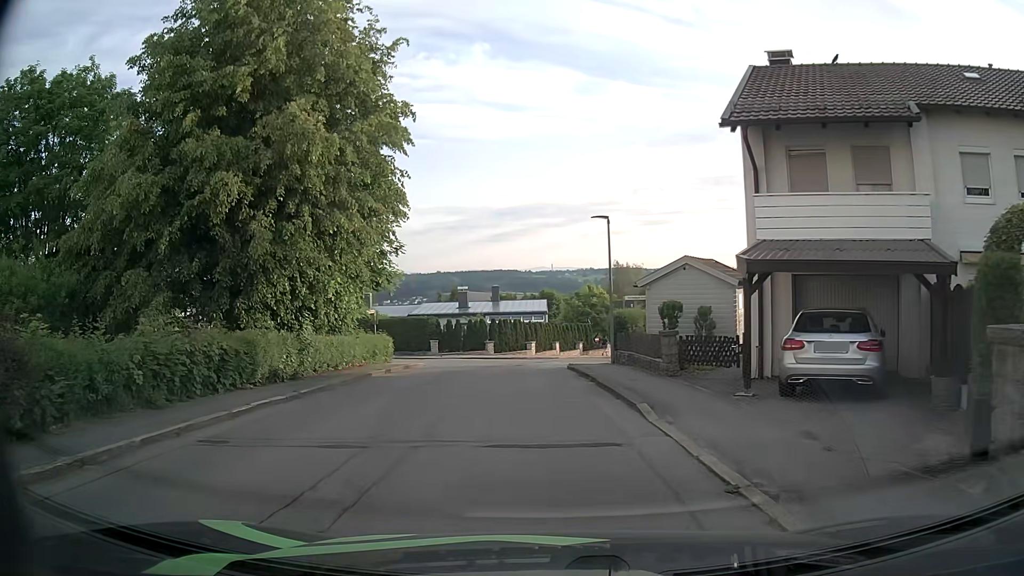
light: Day
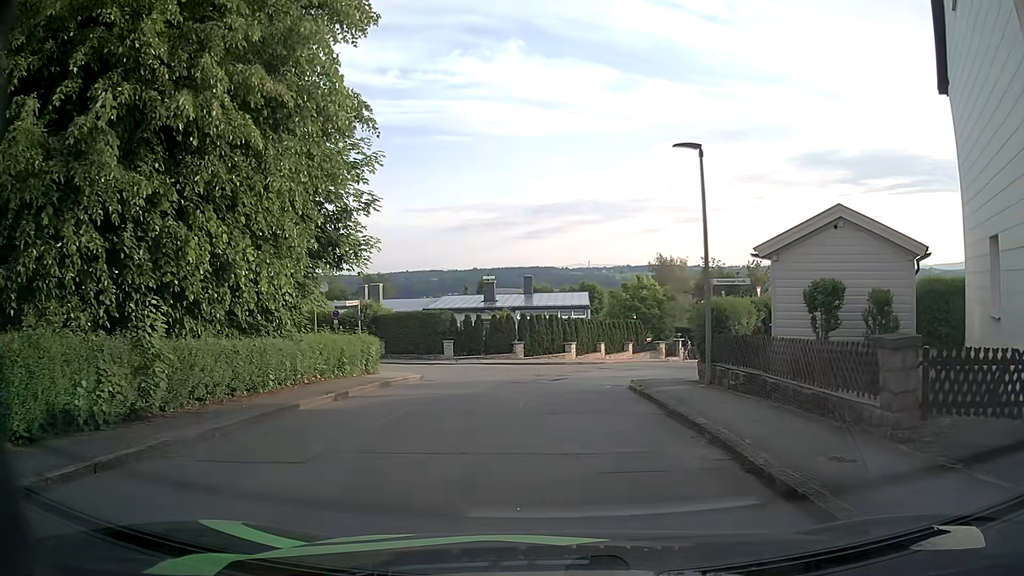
(-0.2, +8.9) m; -3°
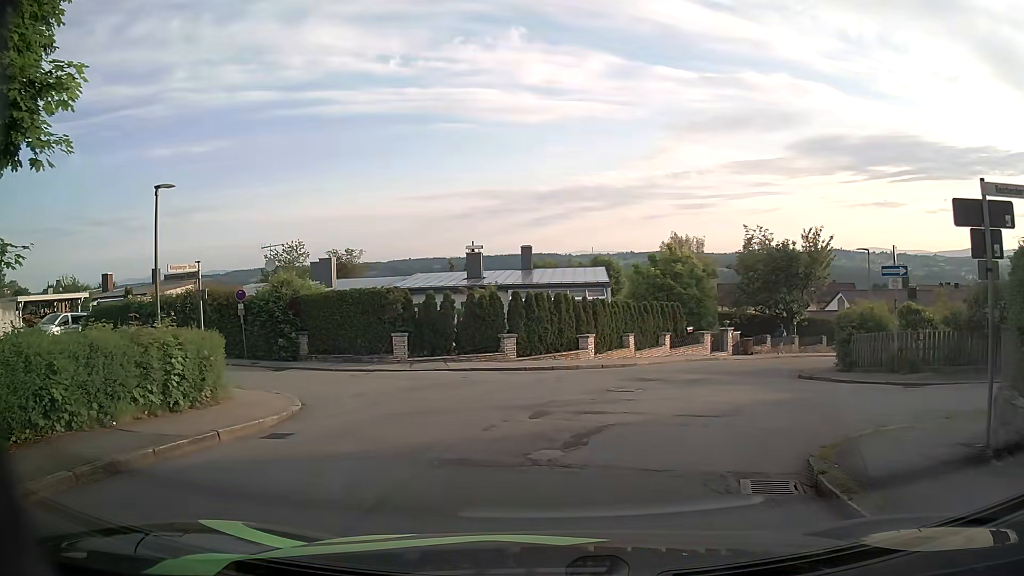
(0.0, +11.9) m; 0°
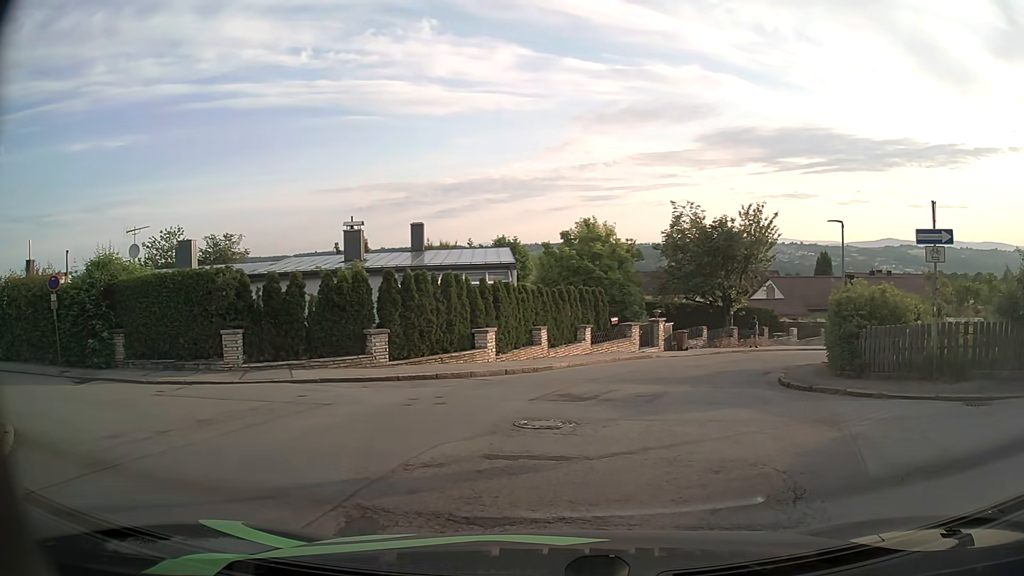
(+0.2, +6.1) m; +8°
